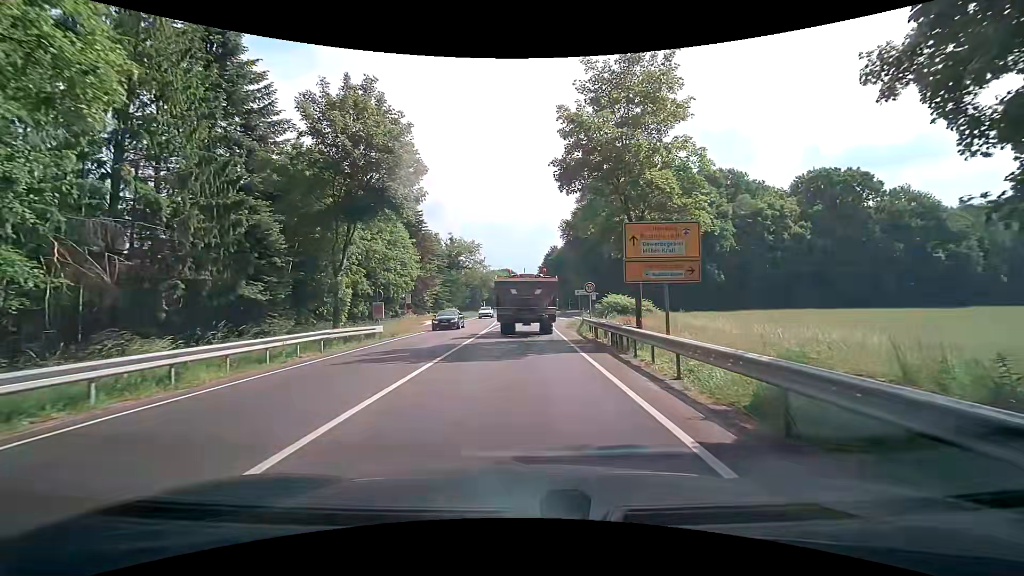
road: primary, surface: asphalt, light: Day
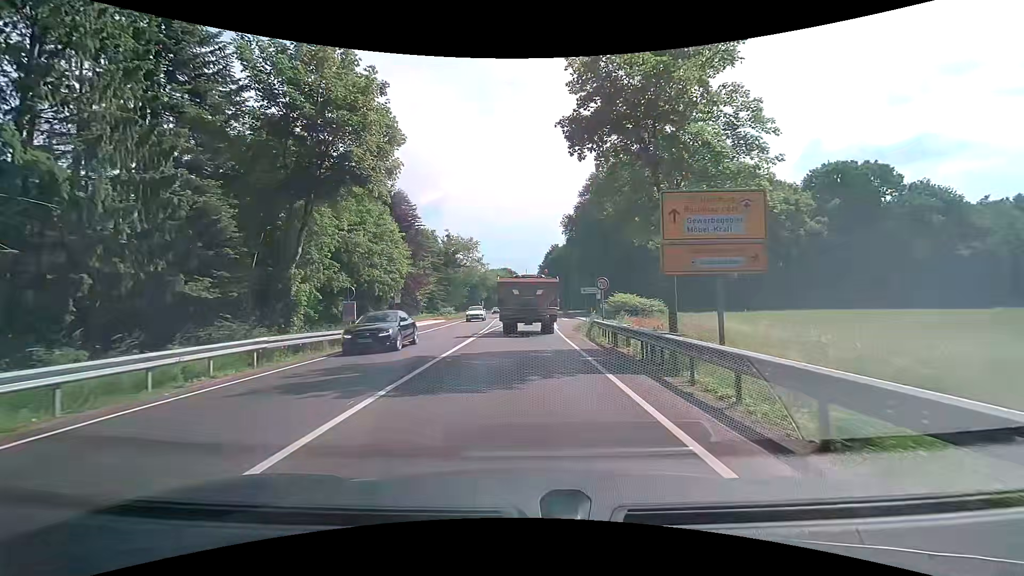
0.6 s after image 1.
(+0.1, +4.7) m; +1°
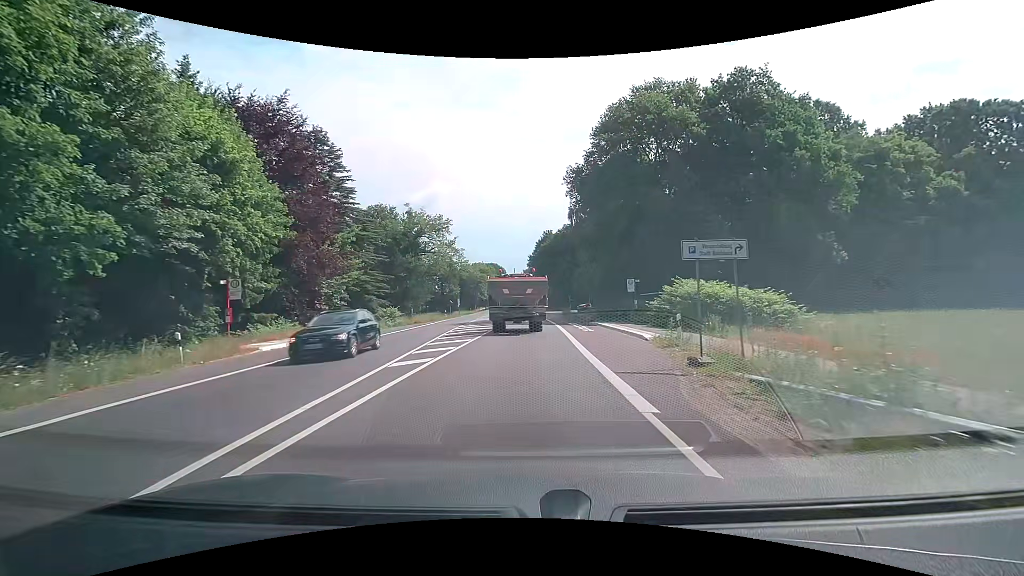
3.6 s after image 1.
(+0.1, +26.9) m; +1°
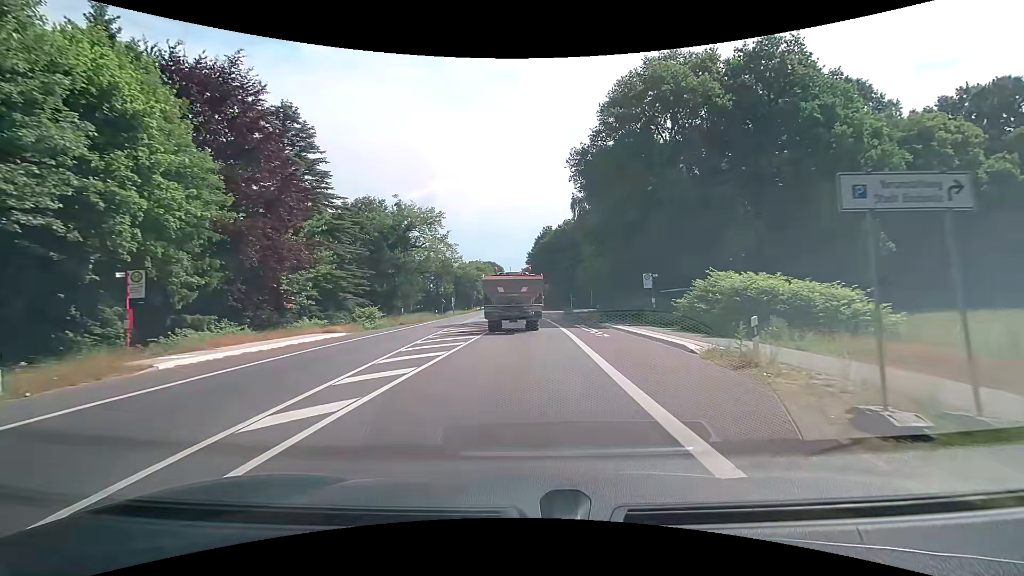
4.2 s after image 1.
(0.0, +5.9) m; 0°
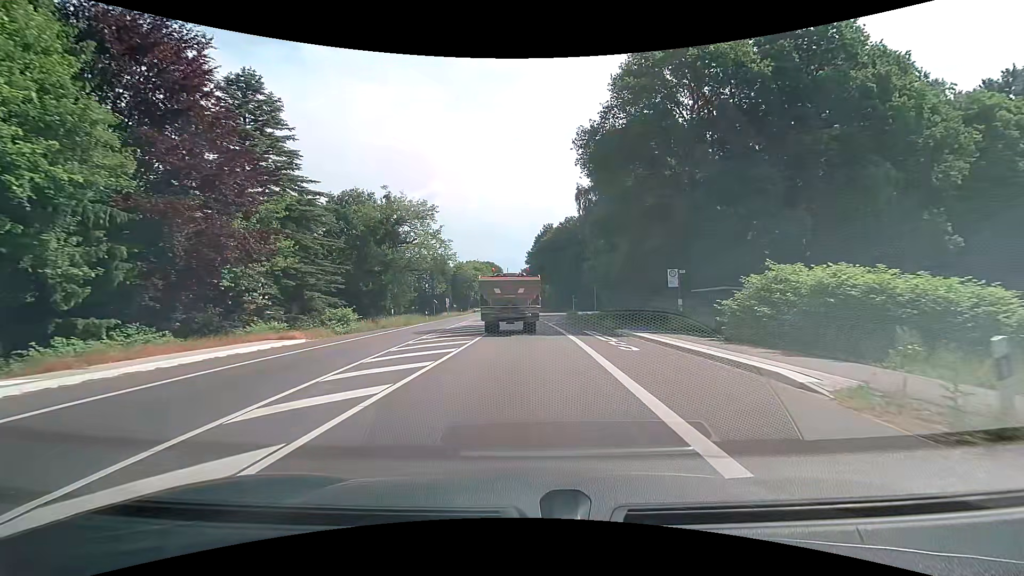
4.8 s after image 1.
(0.0, +6.0) m; 0°
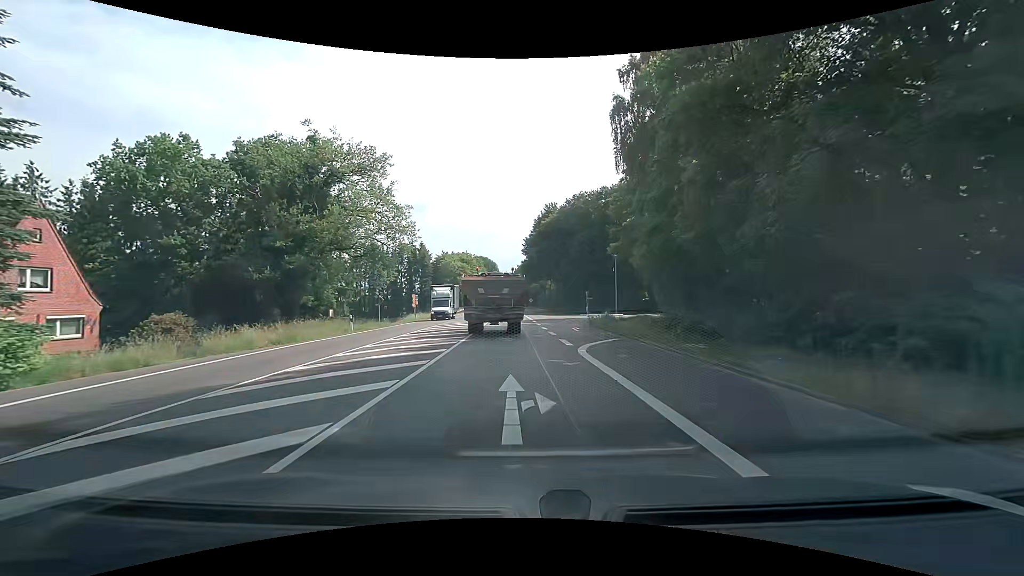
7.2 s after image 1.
(+0.2, +24.0) m; +1°
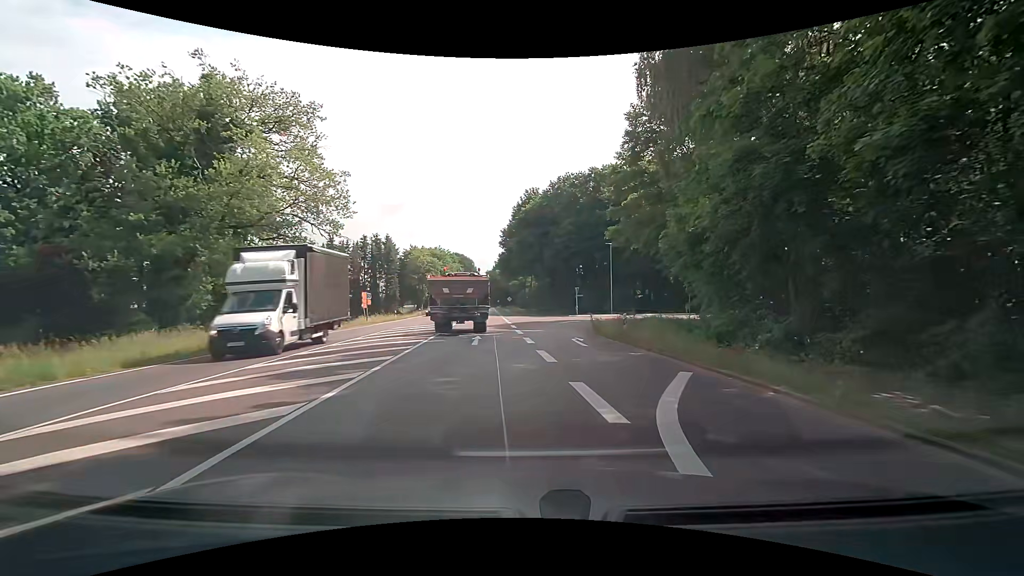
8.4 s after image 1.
(+0.1, +11.8) m; +2°
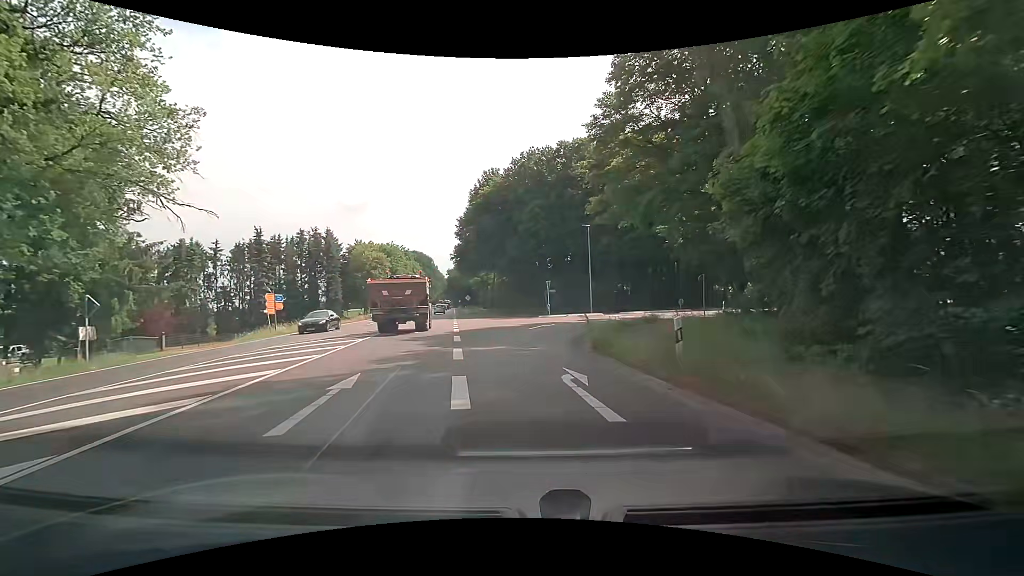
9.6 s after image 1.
(+0.5, +11.5) m; +4°
